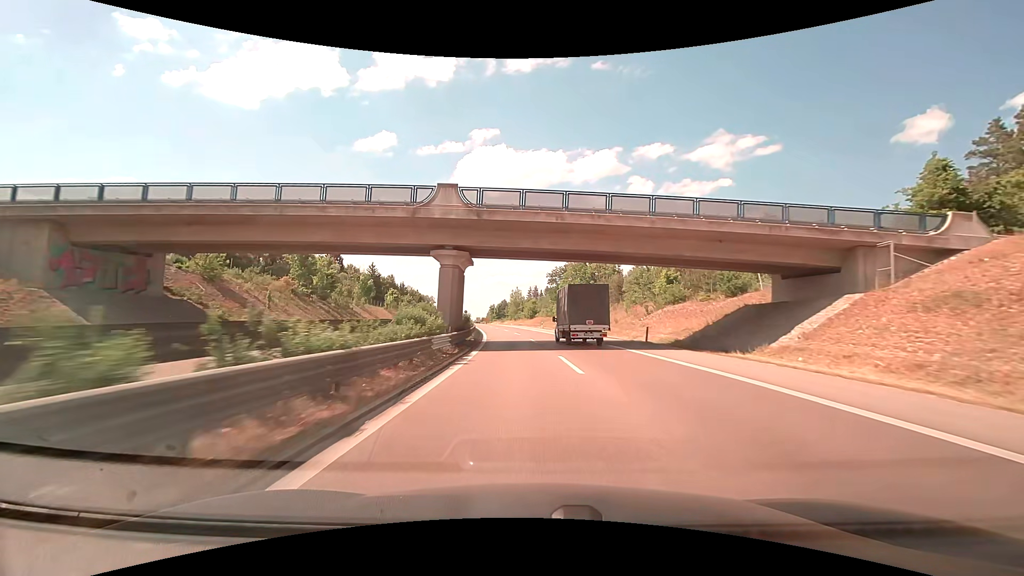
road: trunk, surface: asphalt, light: Day
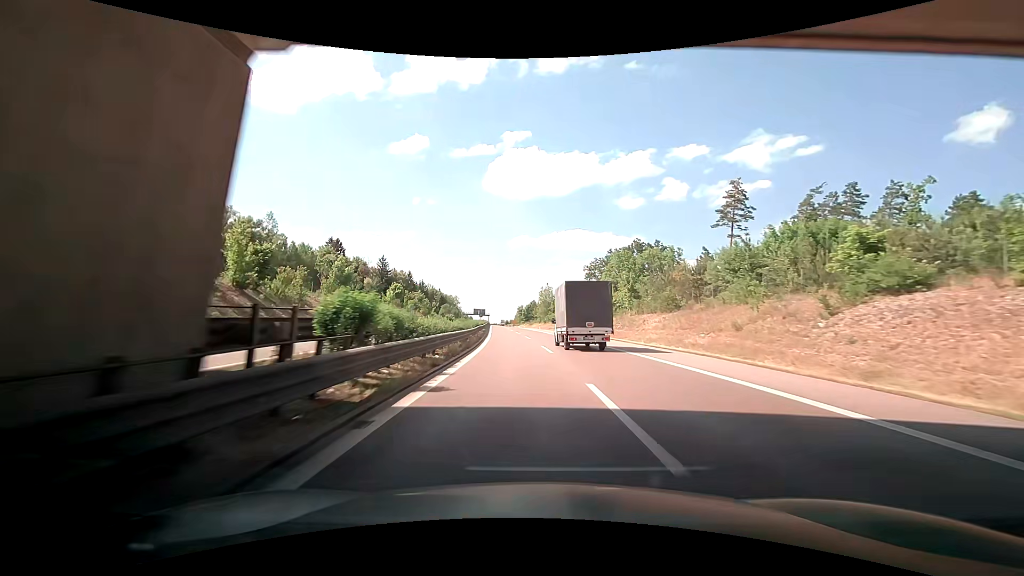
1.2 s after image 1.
(-0.7, +26.6) m; -3°
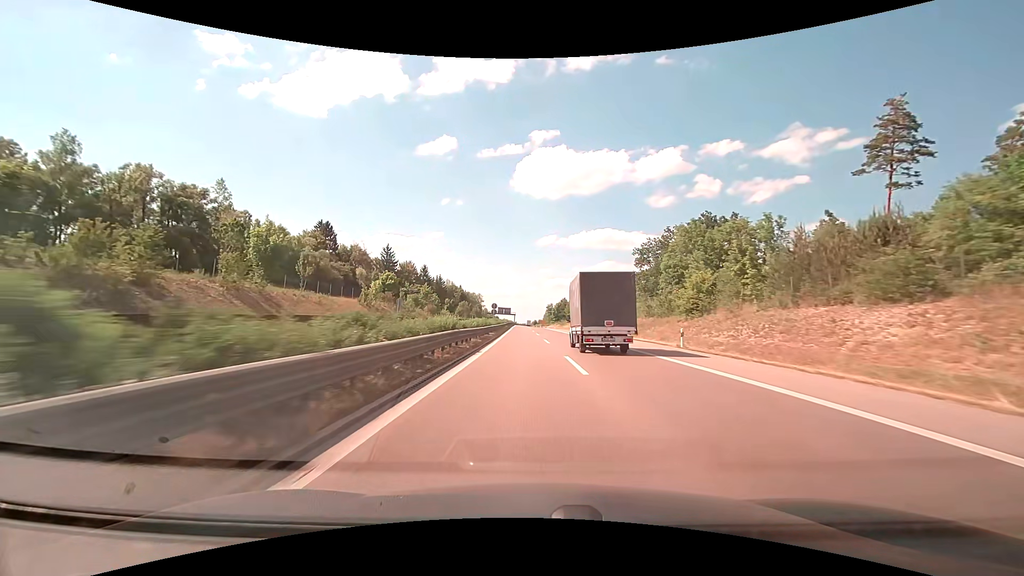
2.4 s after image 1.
(-0.9, +28.0) m; -4°
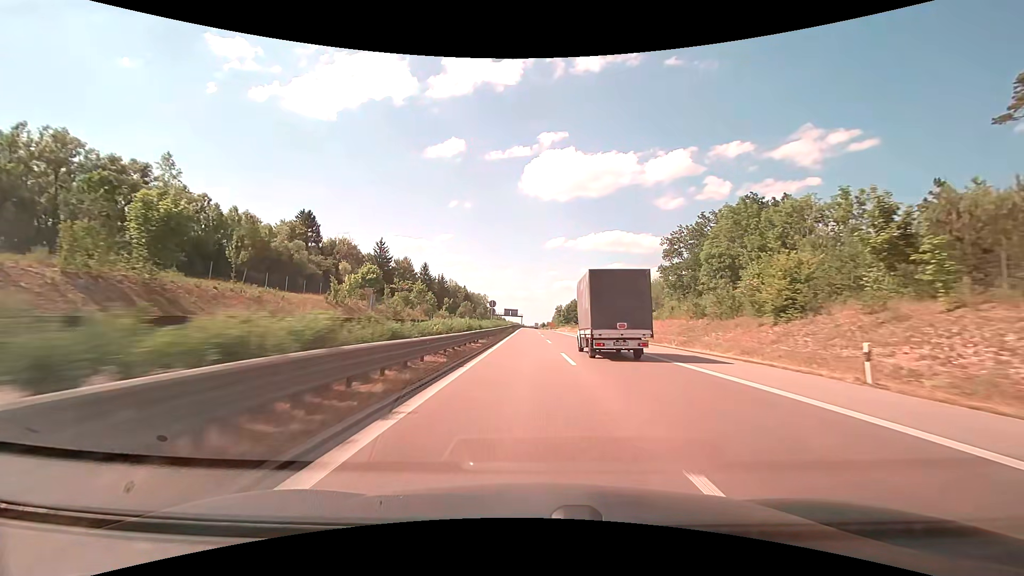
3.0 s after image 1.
(-0.2, +14.5) m; -1°
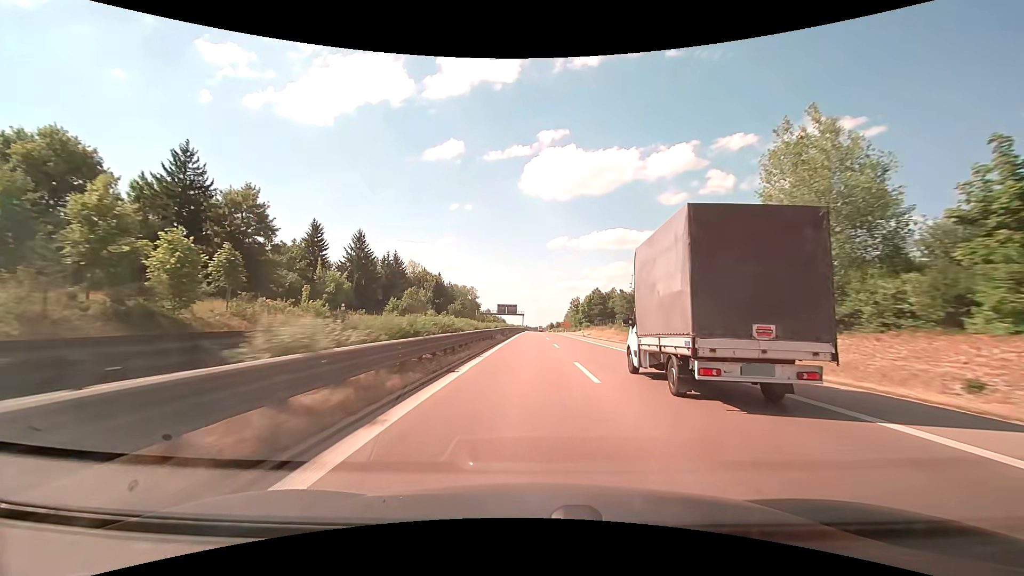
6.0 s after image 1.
(-0.8, +77.1) m; 0°
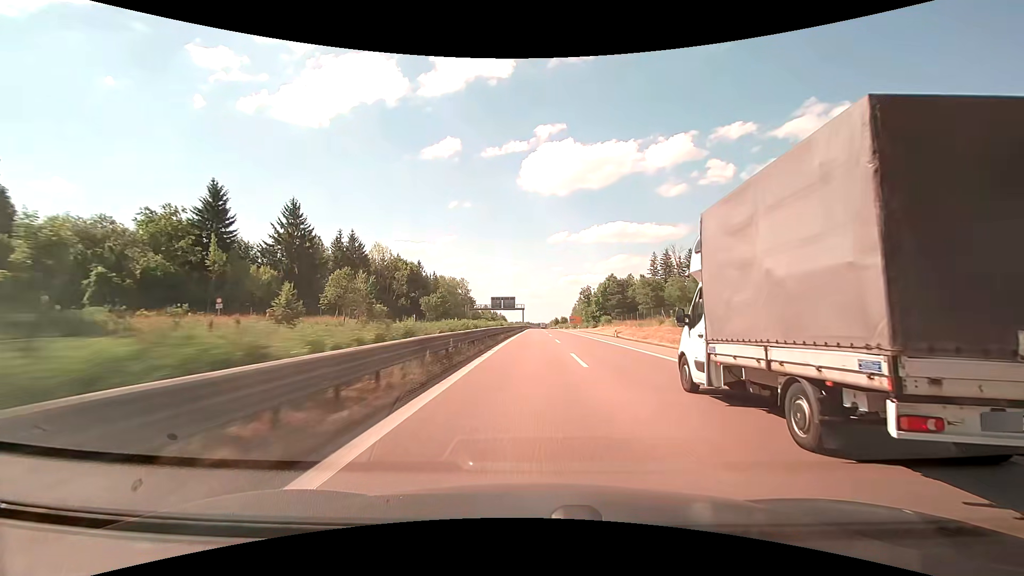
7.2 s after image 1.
(-0.1, +32.5) m; 0°
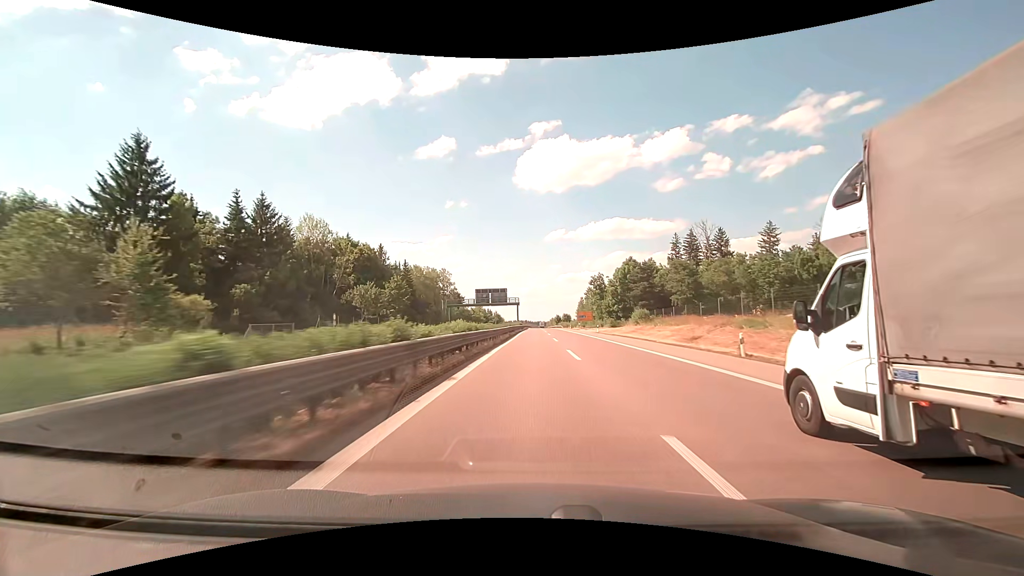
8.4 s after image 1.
(0.0, +33.2) m; 0°
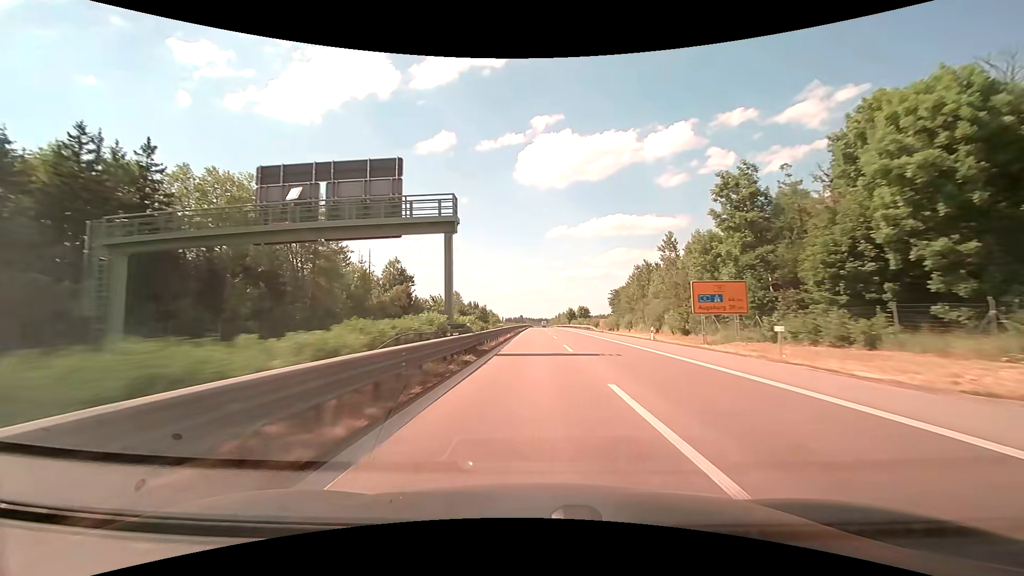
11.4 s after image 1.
(0.0, +85.4) m; 0°
(0, +10) (0, +20) (0, +30) (0, +40) (0, +50) (0, +60) (0, +70) (0, +80) (0, +90) (0, +100) m
